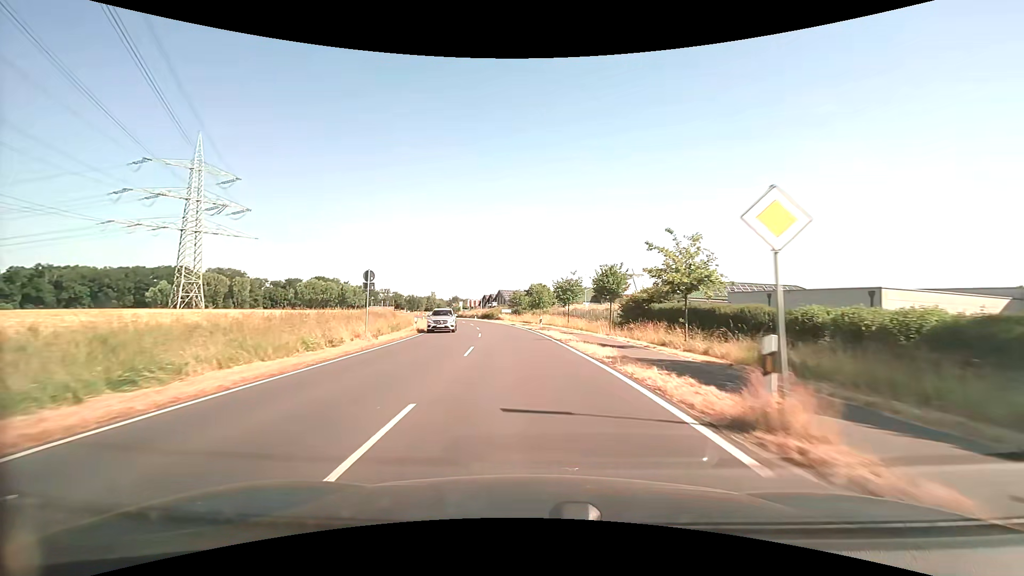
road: secondary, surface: asphalt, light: Day
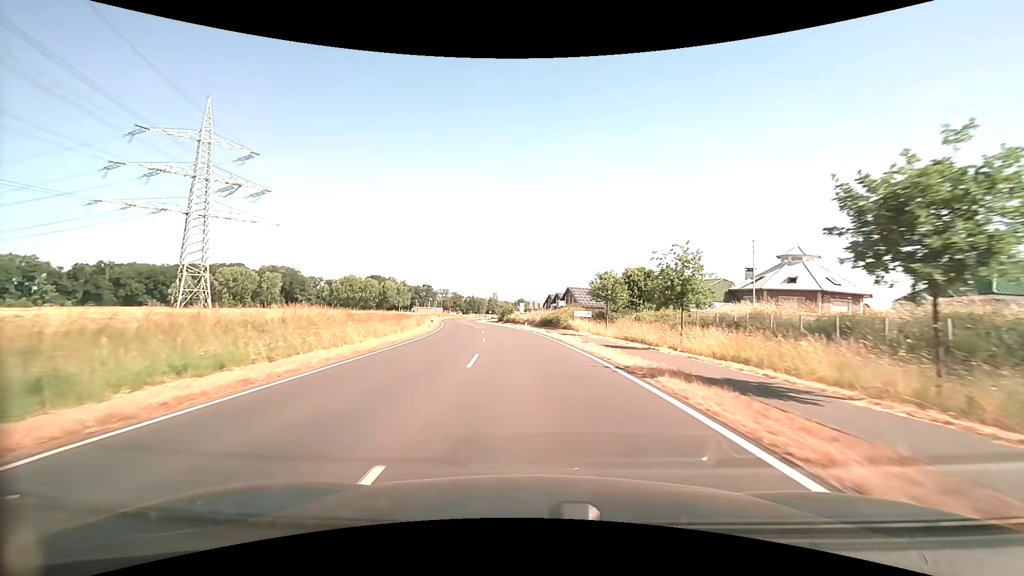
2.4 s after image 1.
(-3.1, +39.0) m; -8°
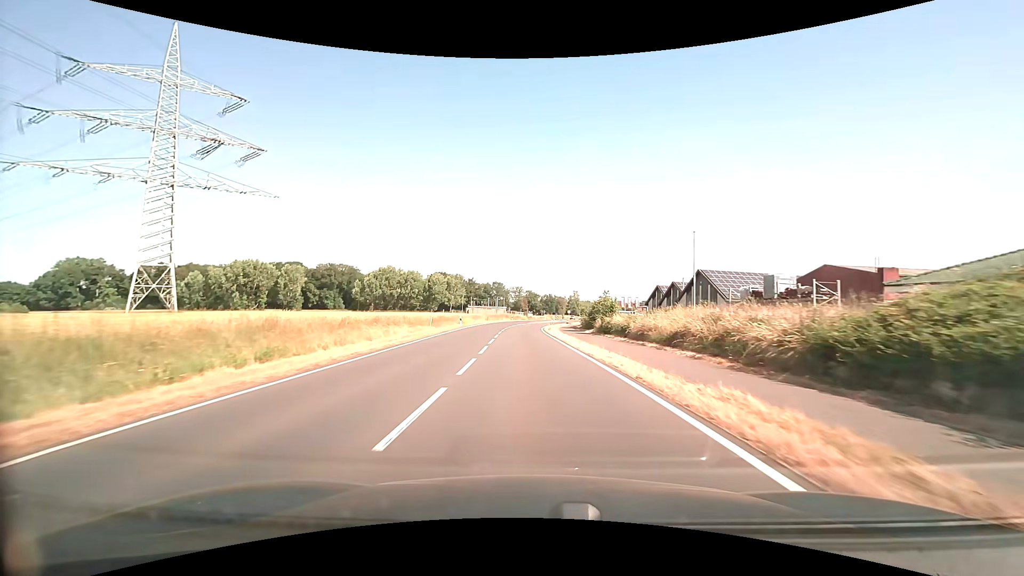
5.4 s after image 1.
(-3.8, +49.7) m; -9°
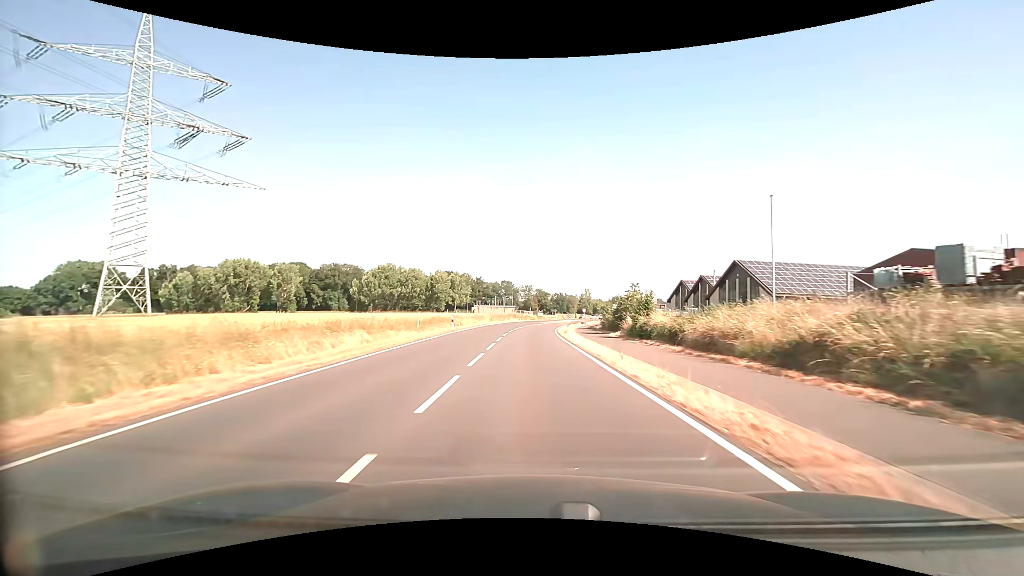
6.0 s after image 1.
(-0.1, +10.3) m; -1°
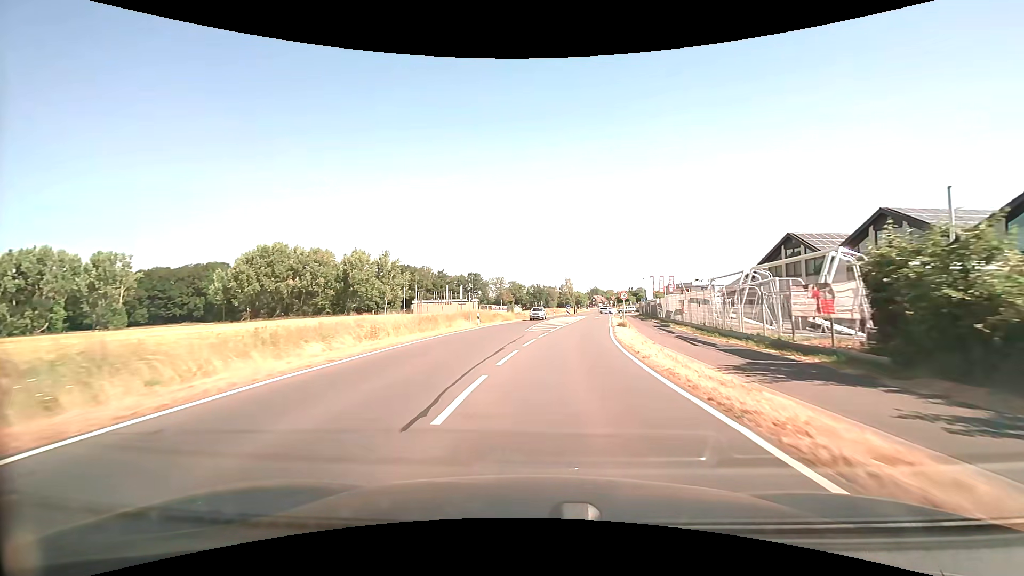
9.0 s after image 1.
(-0.6, +48.8) m; +2°
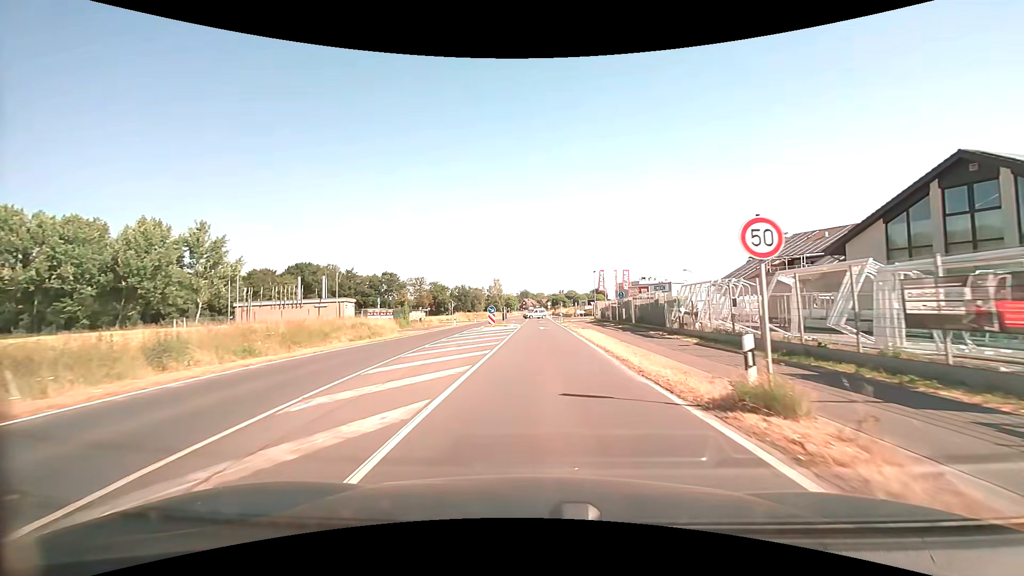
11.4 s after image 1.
(+2.4, +30.8) m; +8°
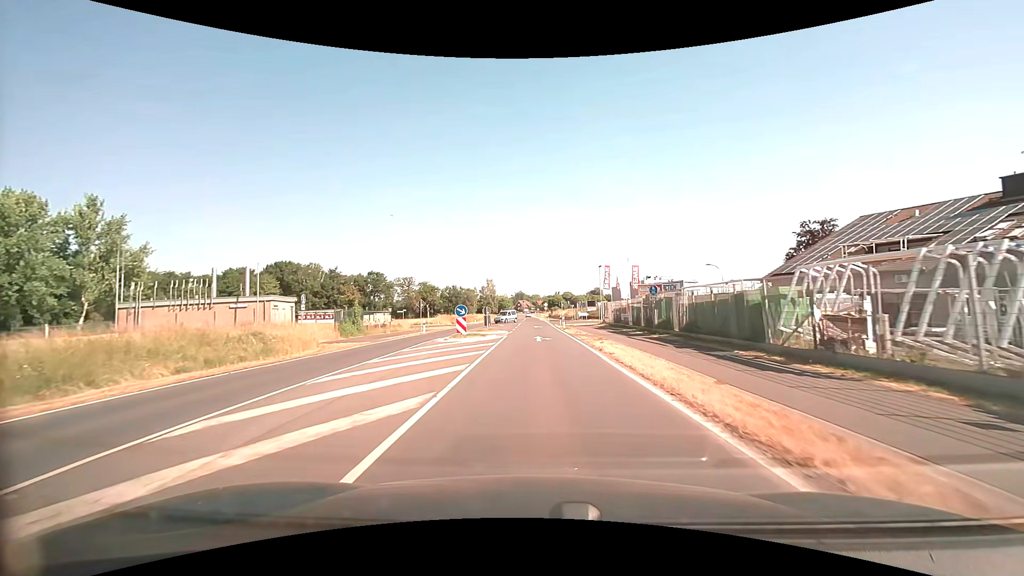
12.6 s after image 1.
(0.0, +13.5) m; +1°
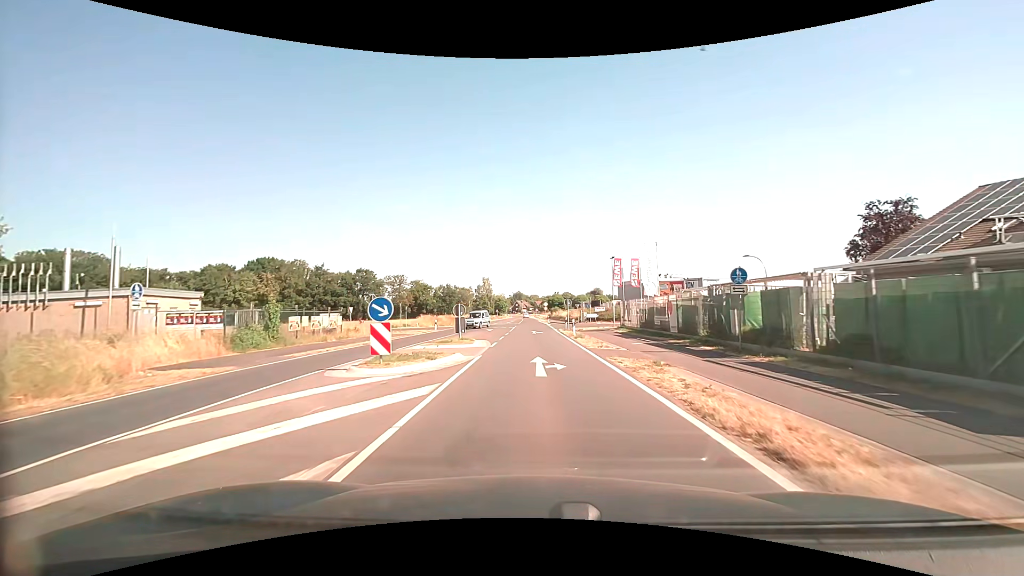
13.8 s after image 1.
(0.0, +12.7) m; 0°
